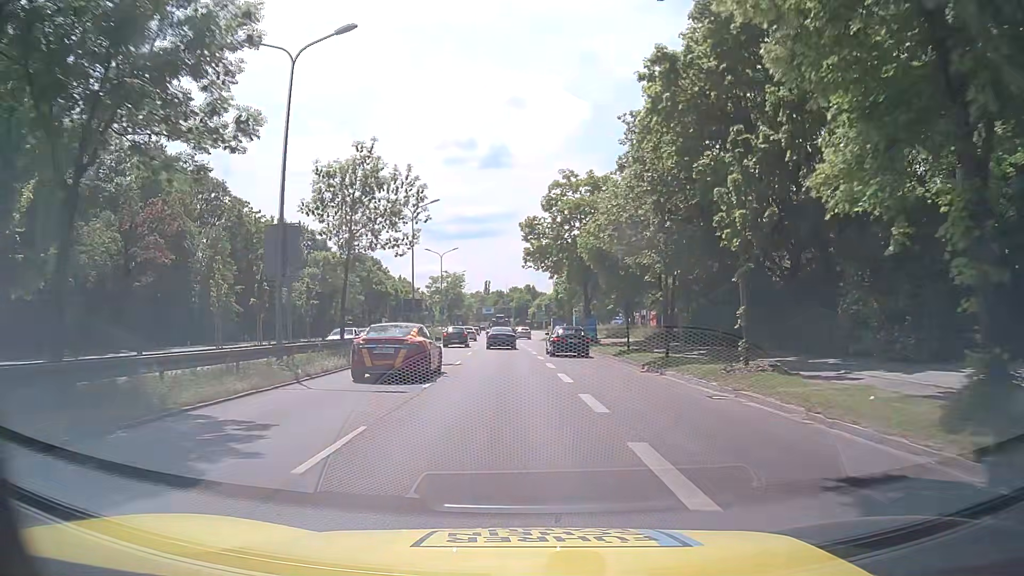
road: trunk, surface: asphalt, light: Day
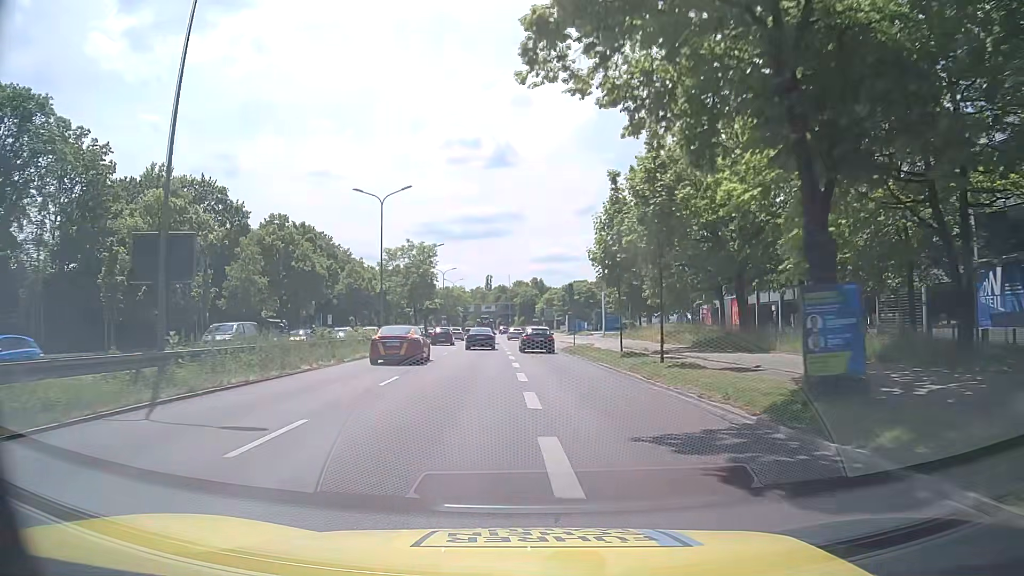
(0.0, +35.8) m; -1°
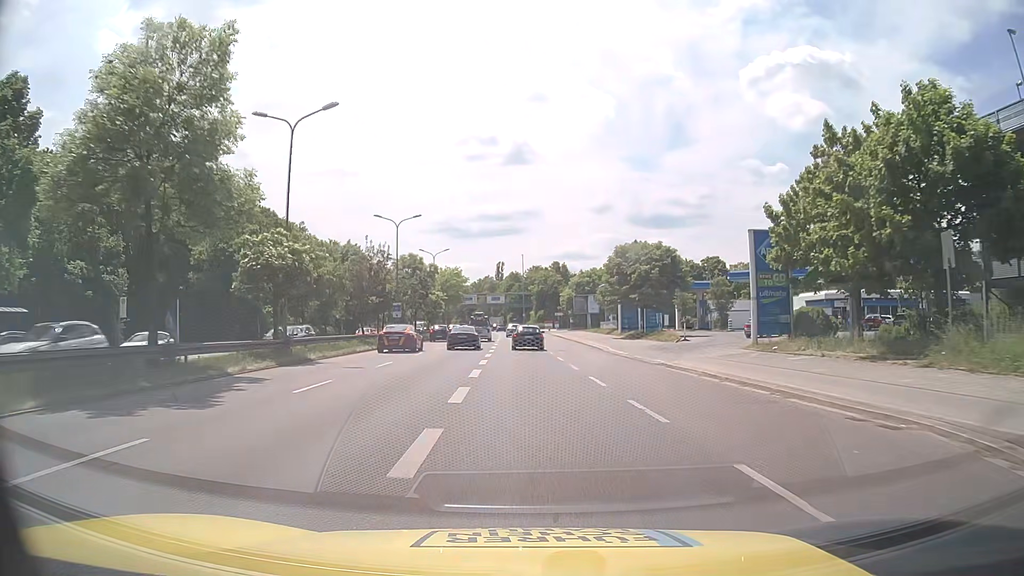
(-0.5, +47.6) m; -2°
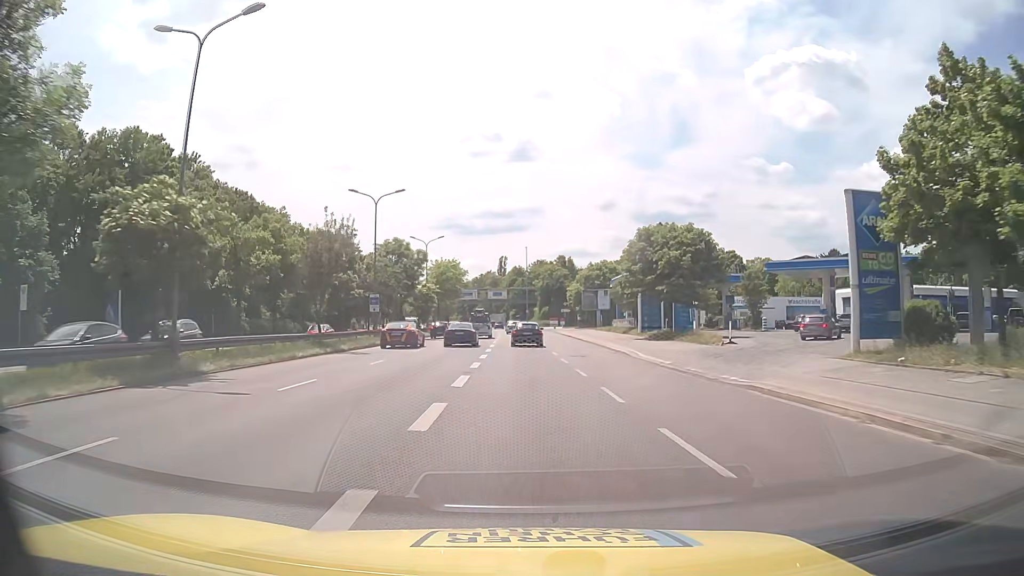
(0.0, +9.5) m; 0°
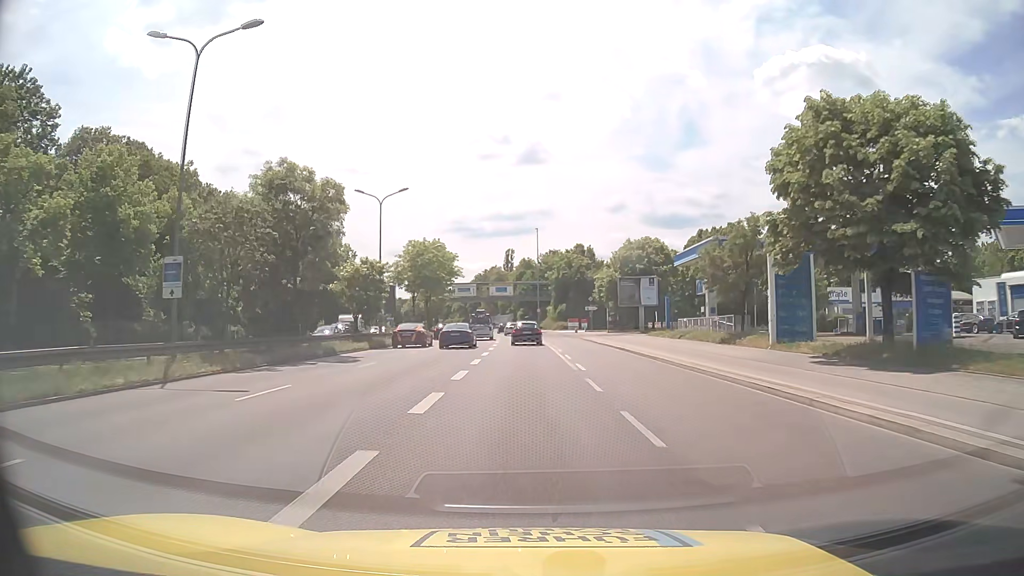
(-0.2, +28.5) m; -1°
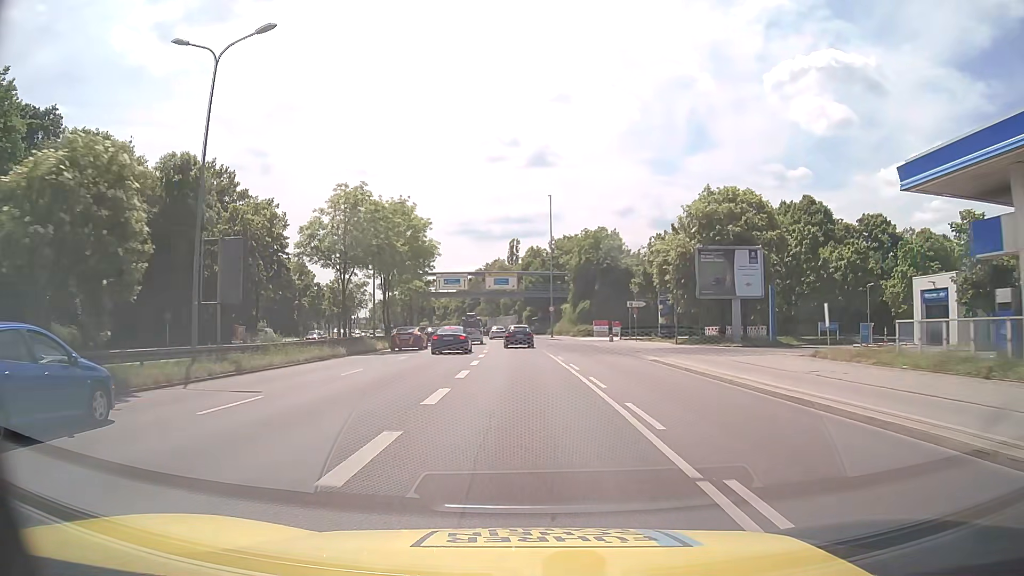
(-0.1, +28.6) m; -1°
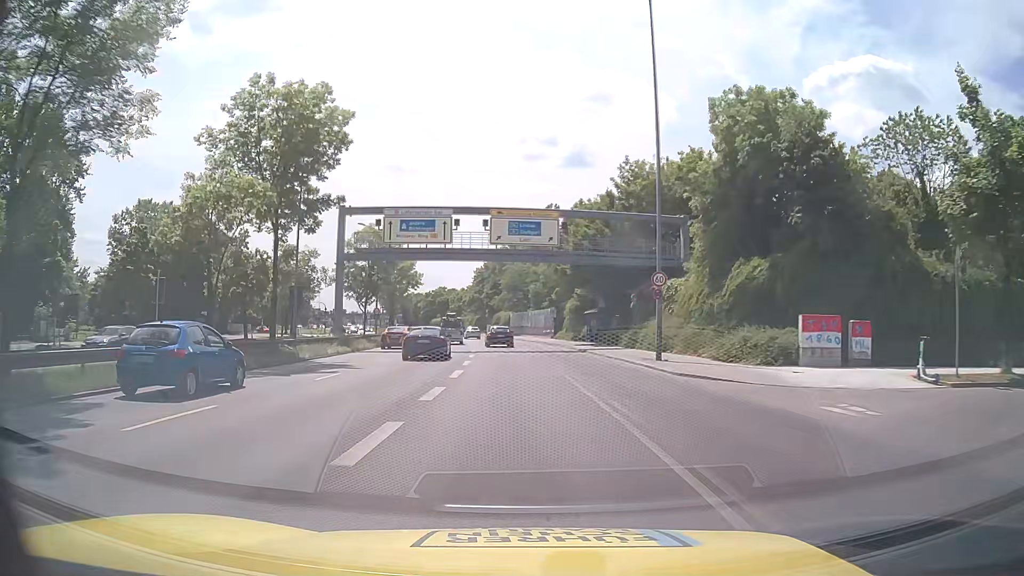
(-1.0, +47.4) m; -3°
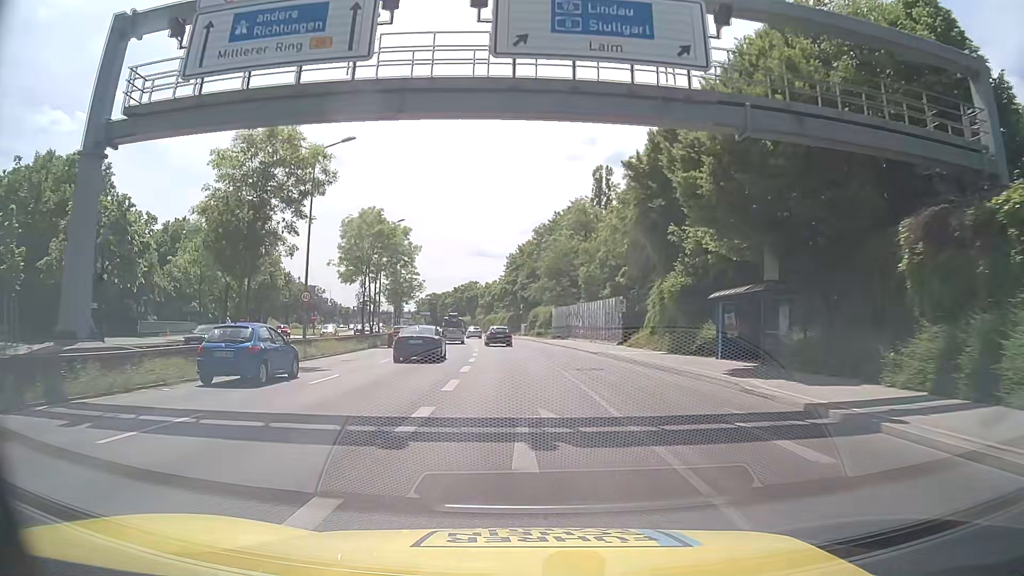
(-0.7, +28.4) m; -3°
(0, +10) (-1, +20) (-1, +30) (-1, +40) (-2, +50) (-2, +60) (-3, +70) (-4, +80) (-5, +90) (-7, +100) m
